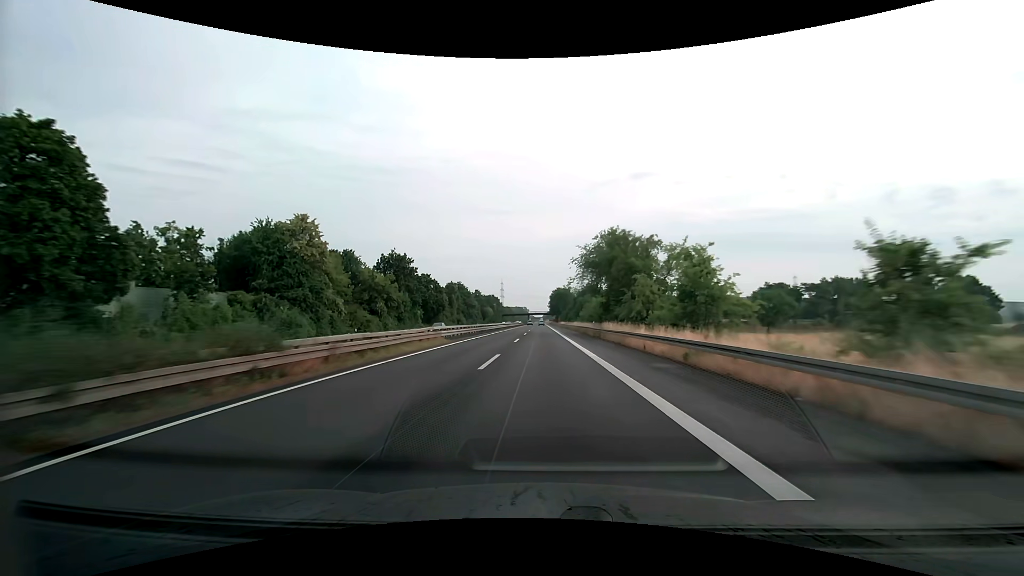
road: trunk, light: Day
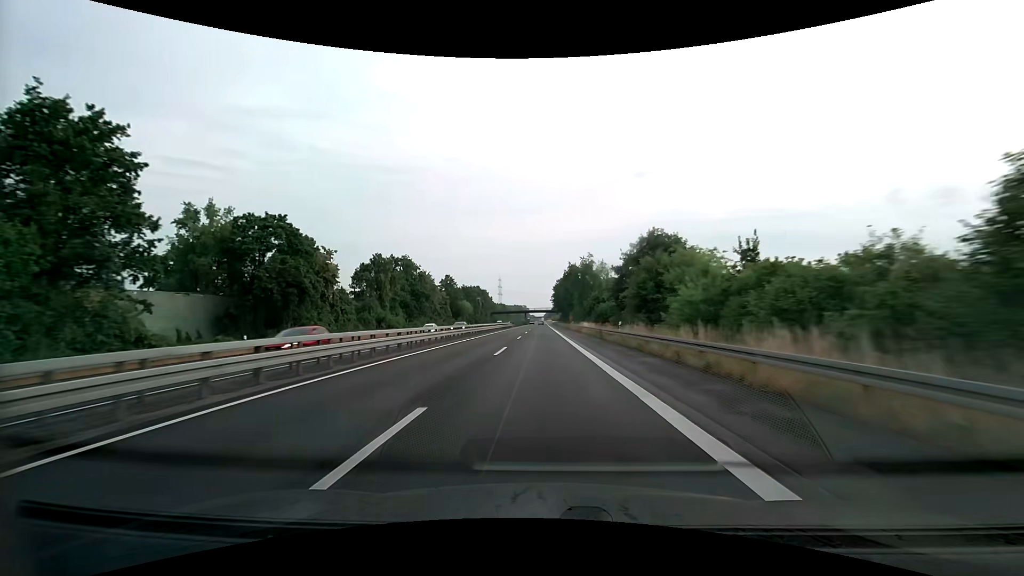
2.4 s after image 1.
(-0.2, +66.0) m; 0°
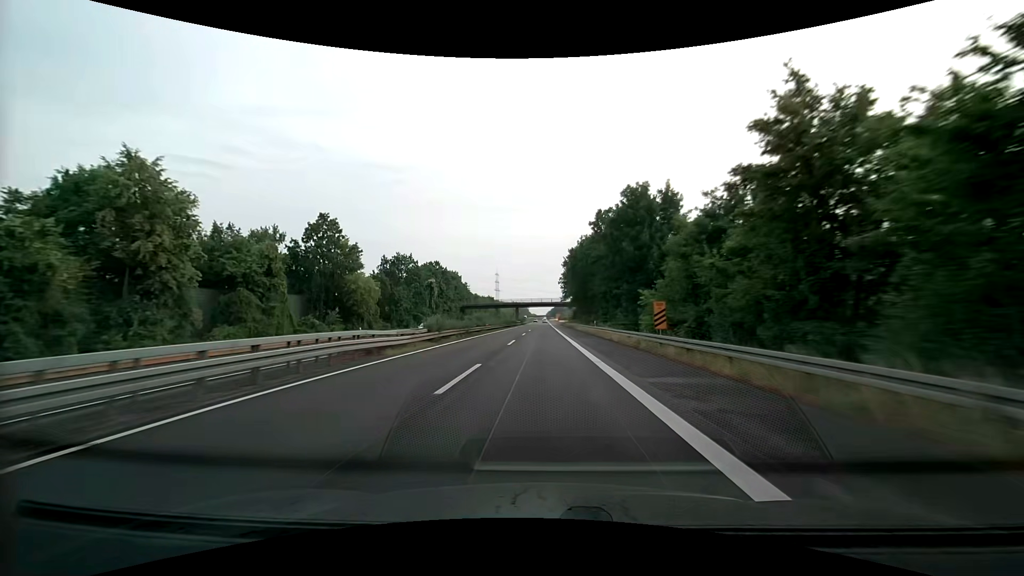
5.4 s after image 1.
(-0.3, +82.4) m; 0°
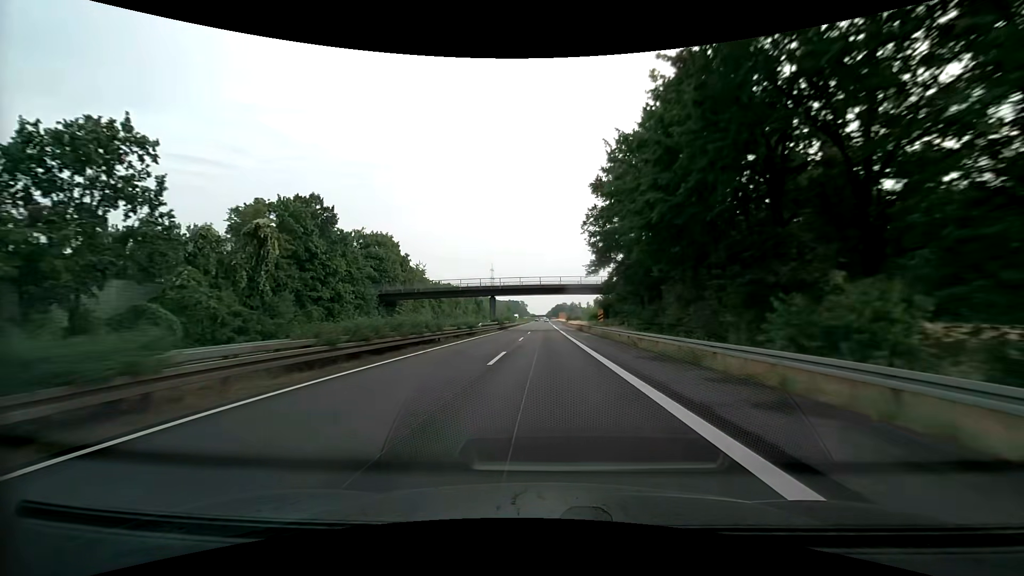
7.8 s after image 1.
(-0.1, +65.9) m; 0°
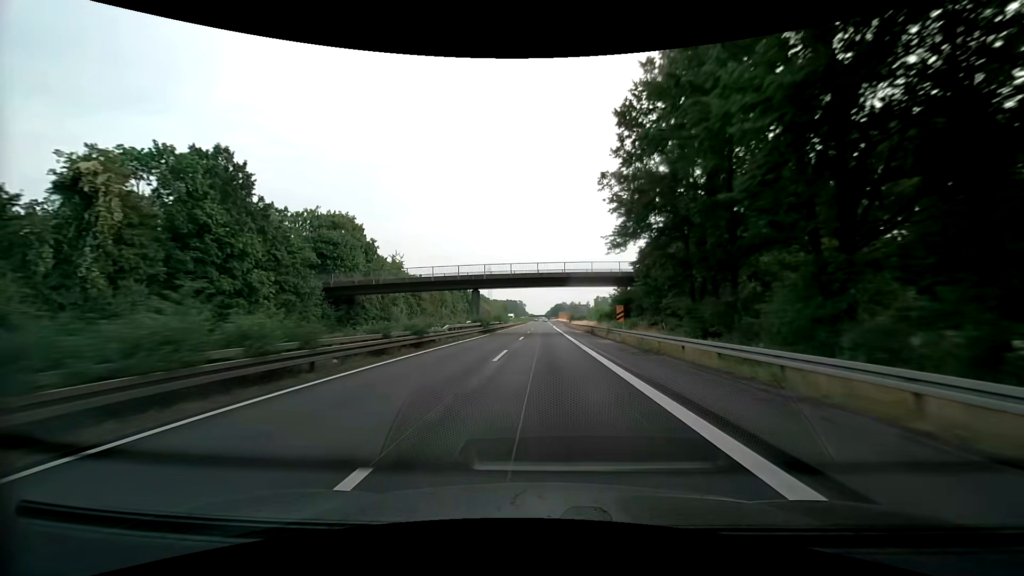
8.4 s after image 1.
(0.0, +16.5) m; 0°
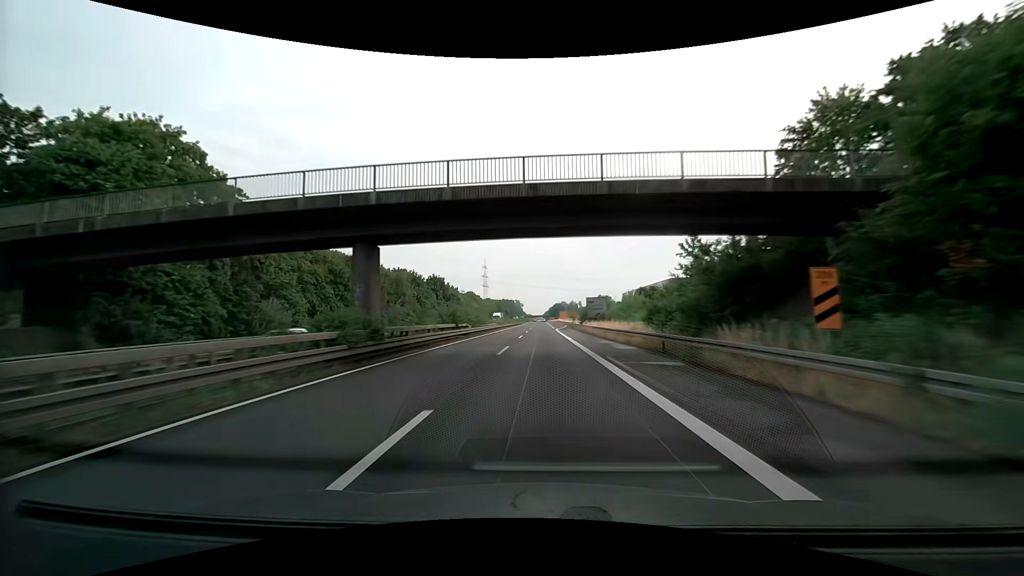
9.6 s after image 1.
(+0.1, +33.0) m; 0°
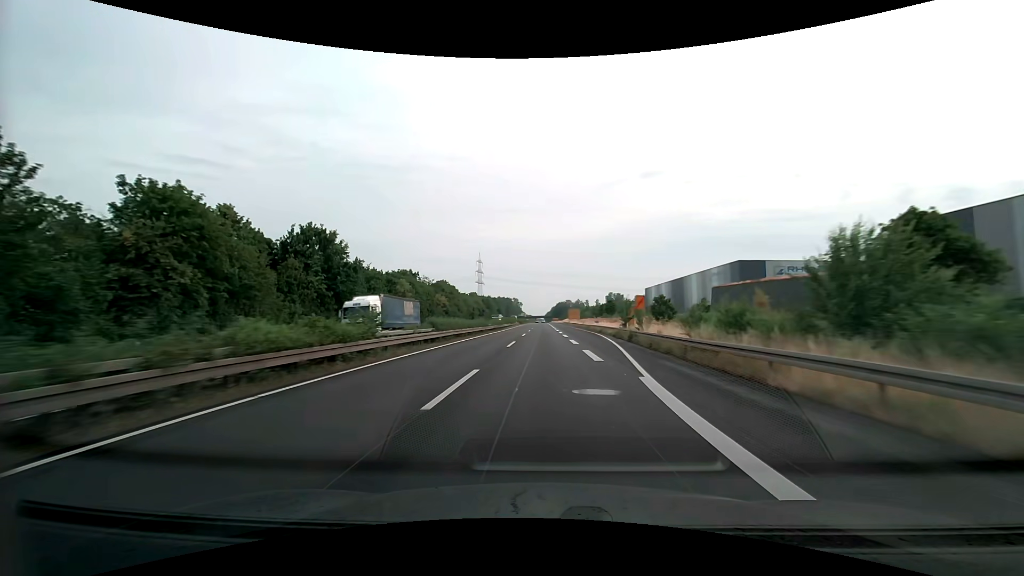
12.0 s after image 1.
(-0.3, +65.8) m; 0°
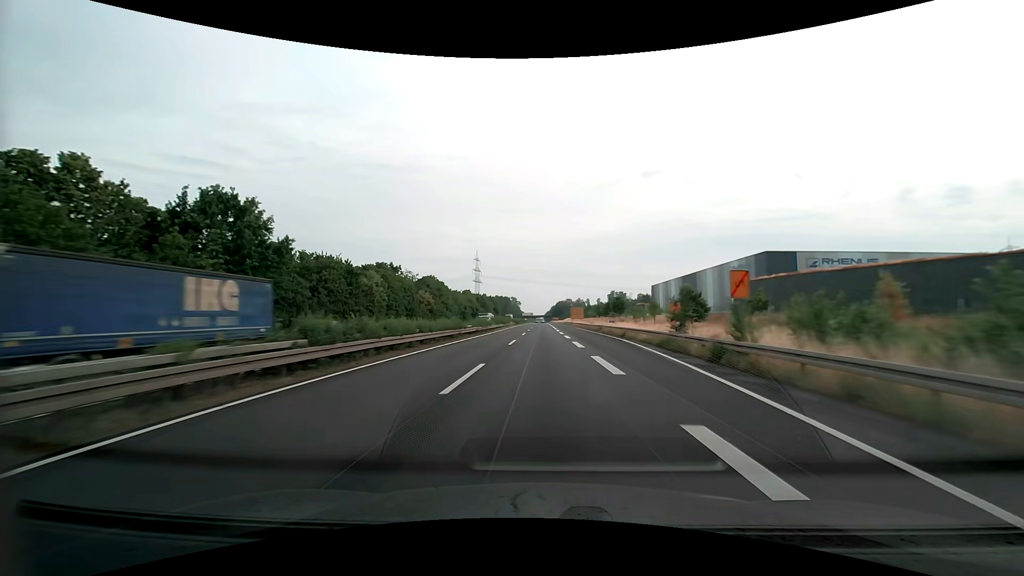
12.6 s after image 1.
(0.0, +16.4) m; 0°
(0, +10) (0, +20) (0, +30) (0, +40) (0, +50) (0, +60) (0, +70) (0, +80) (0, +90) (0, +100) m
